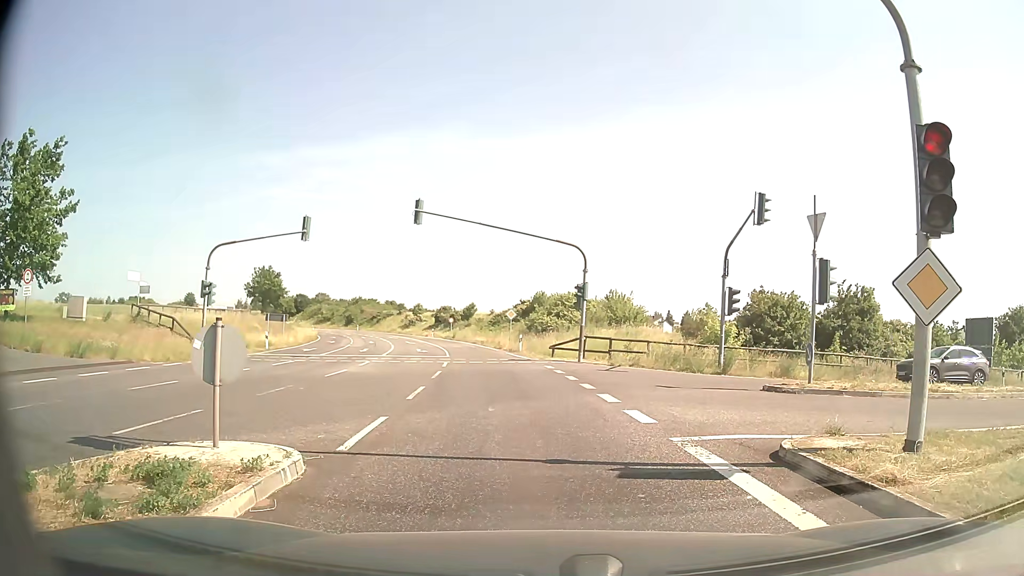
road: secondary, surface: asphalt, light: Day
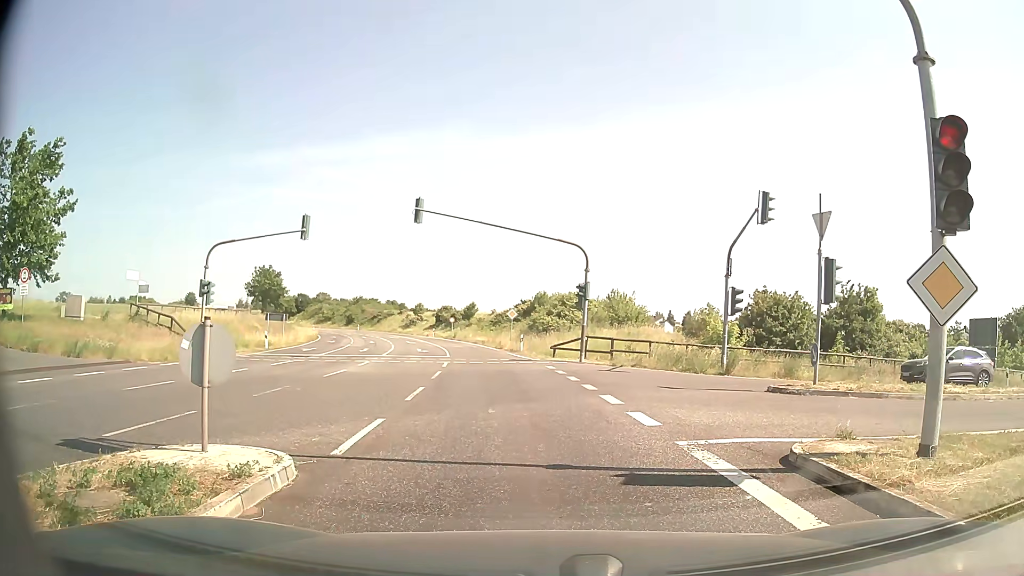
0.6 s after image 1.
(0.0, +0.2) m; 0°
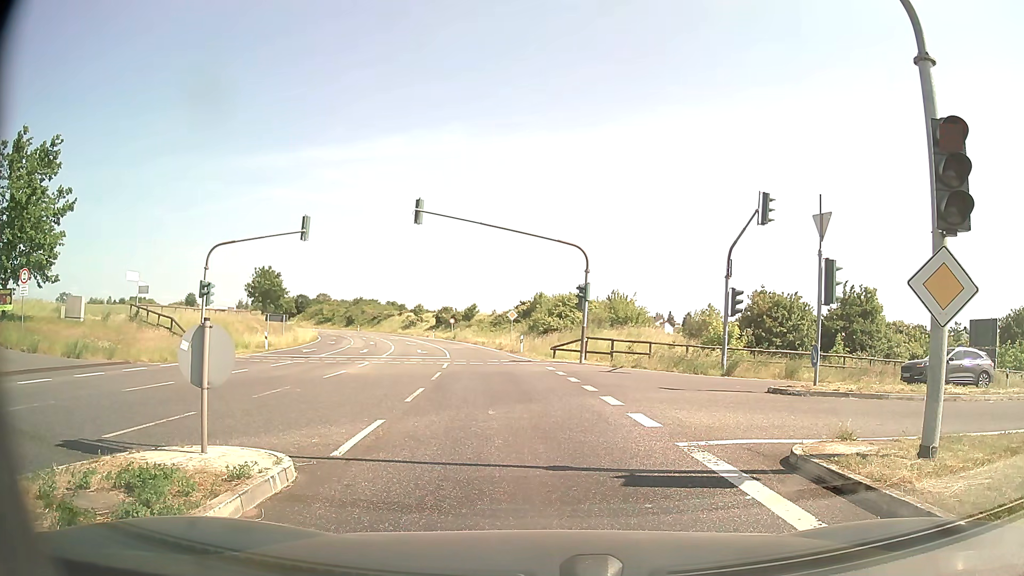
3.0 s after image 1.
(0.0, +0.1) m; 0°
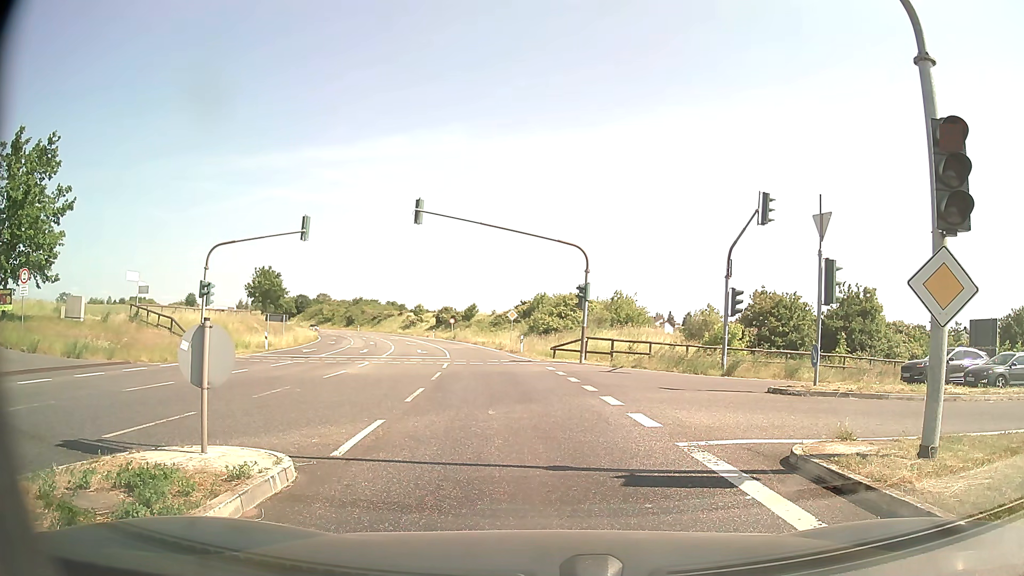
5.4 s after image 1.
(0.0, 0.0) m; 0°
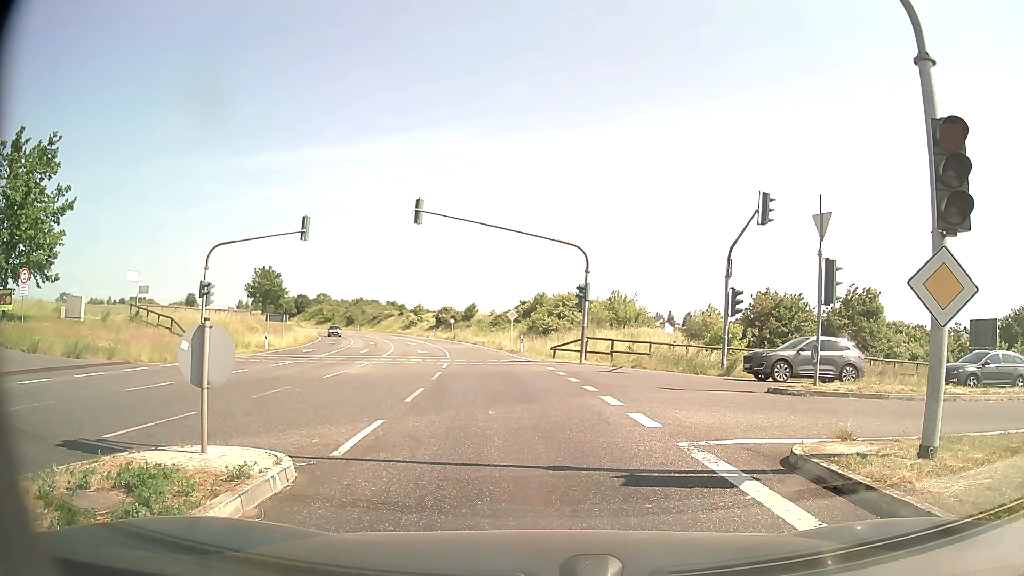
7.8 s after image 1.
(0.0, 0.0) m; 0°
(0, +10) (-1, +20) (-2, +30) (-4, +40) (-6, +50) (-8, +59) (-10, +69) (-13, +79) (-16, +88) (-20, +97) m
